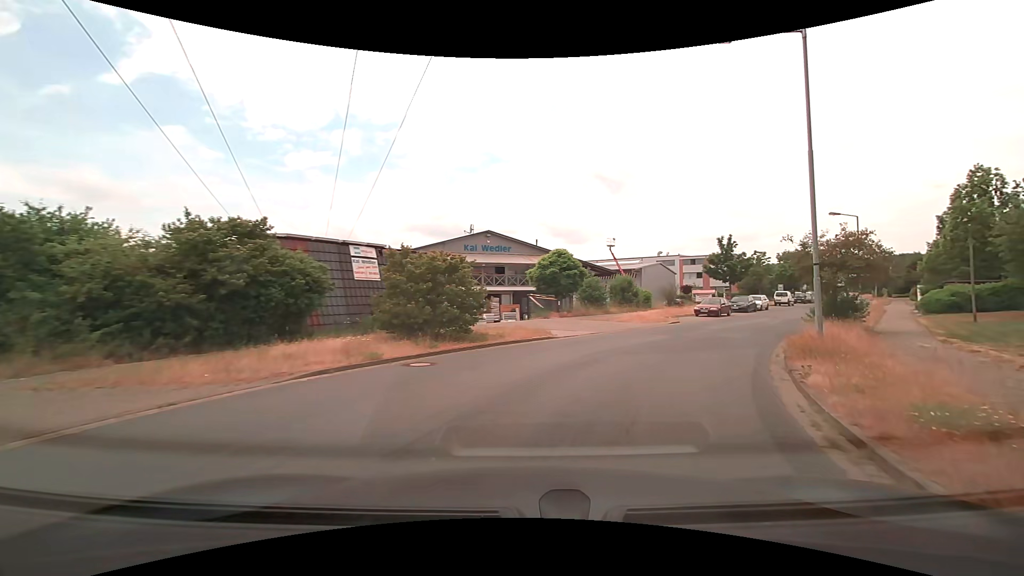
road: residential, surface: asphalt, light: Day
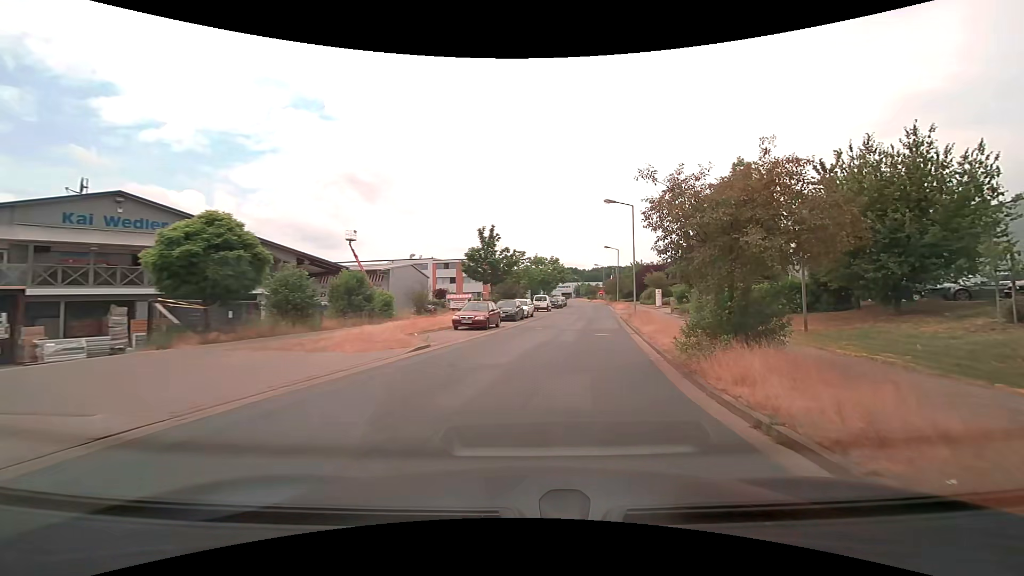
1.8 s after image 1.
(+3.4, +14.0) m; +28°
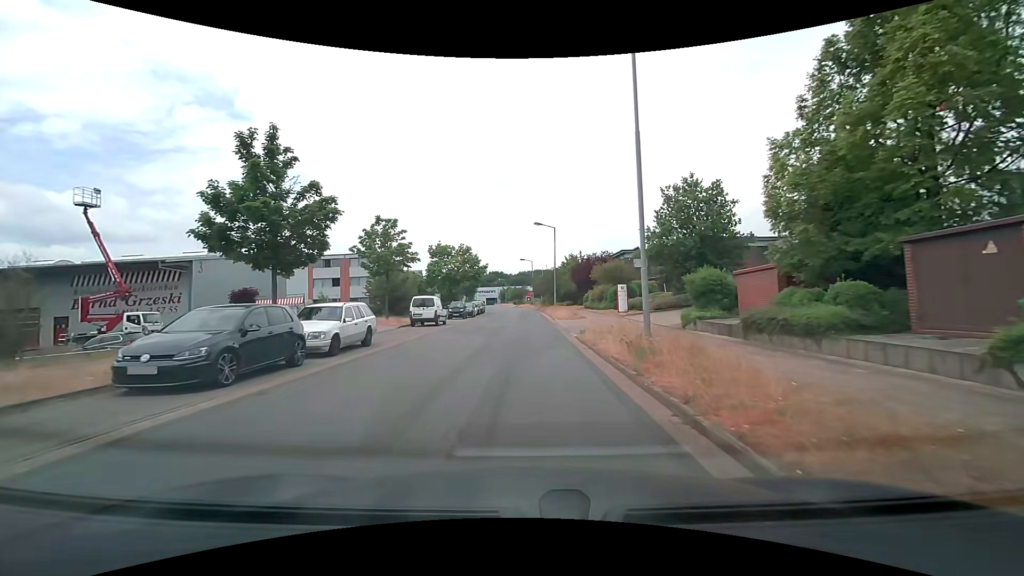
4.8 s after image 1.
(+3.2, +24.1) m; +9°
(0, +10) (0, +20) (0, +30) (0, +40) (0, +50) (0, +60) (-1, +70) (-1, +80) (-2, +90) (-3, +100) m
